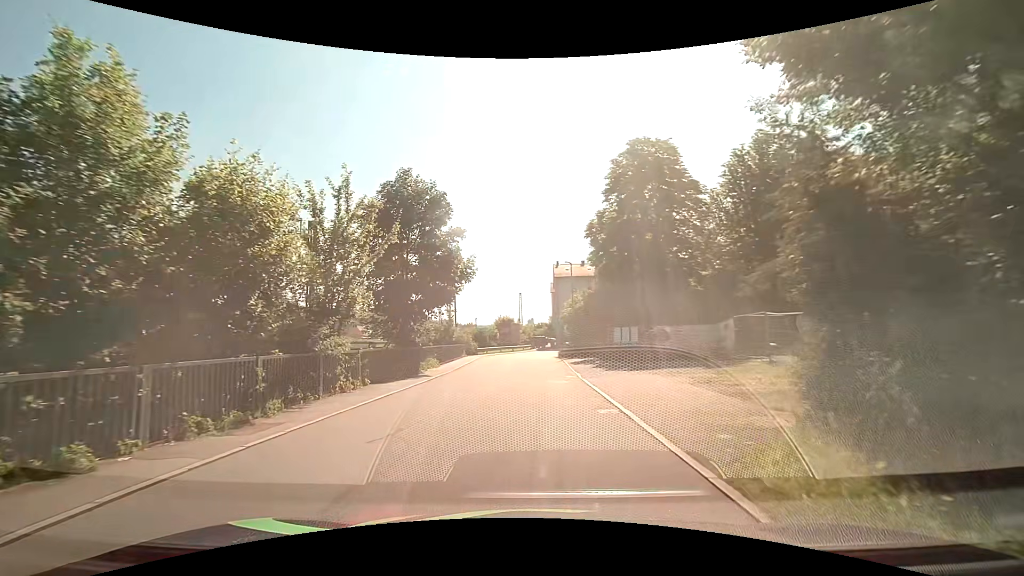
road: residential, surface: asphalt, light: Day
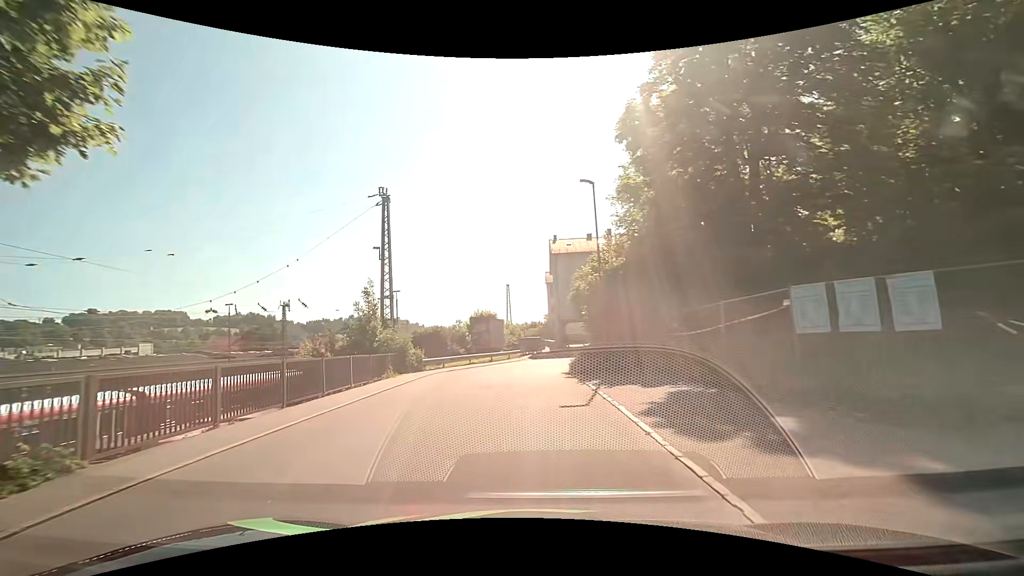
(+0.3, +22.5) m; 0°
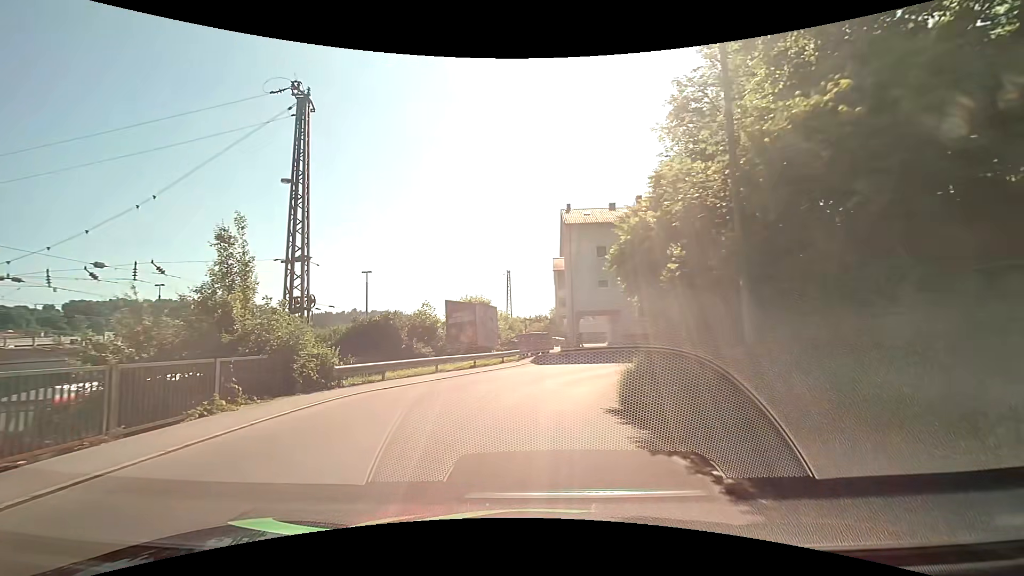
(0.0, +13.4) m; +1°
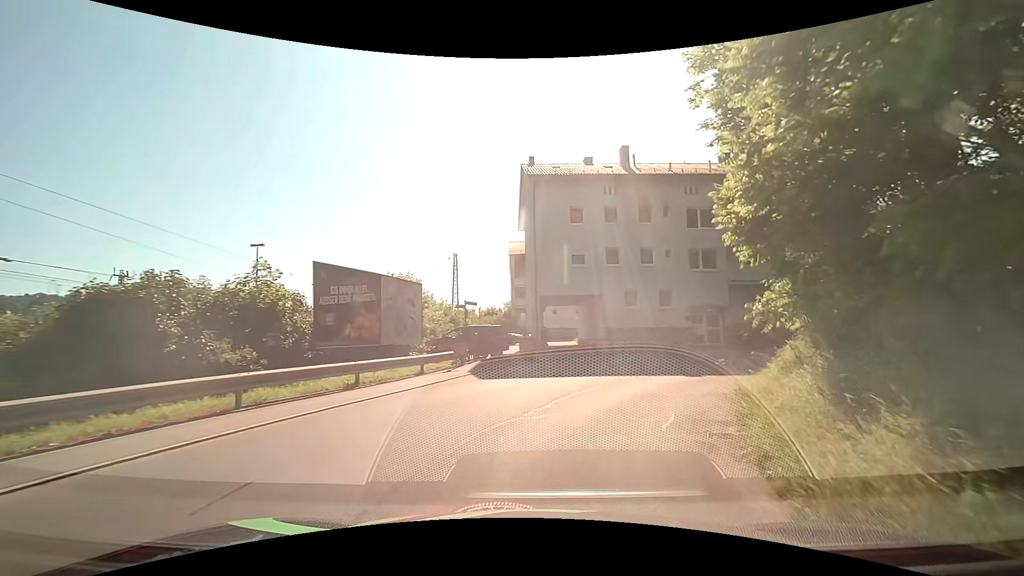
(+0.2, +12.1) m; +4°
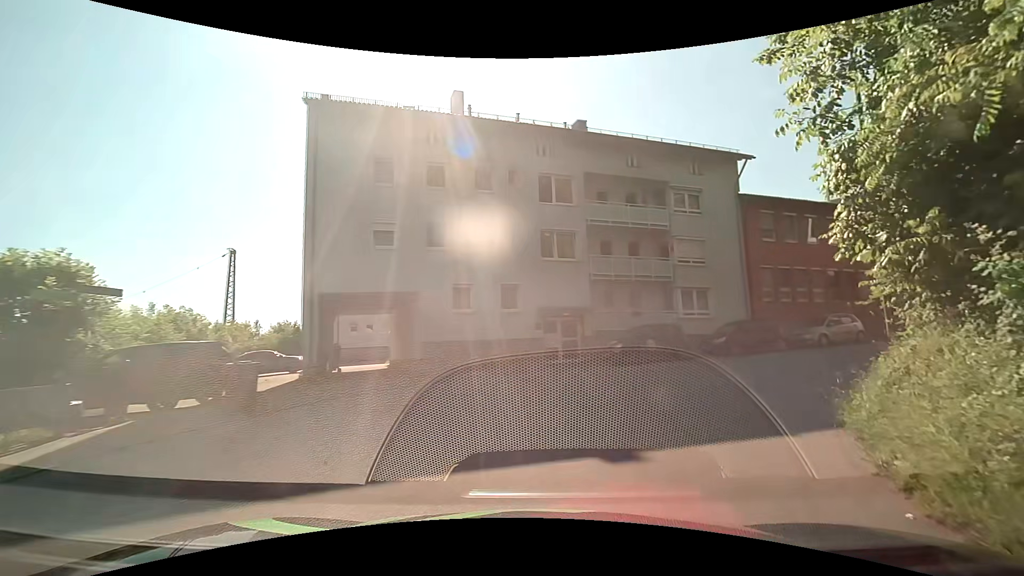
(+1.6, +10.4) m; +18°
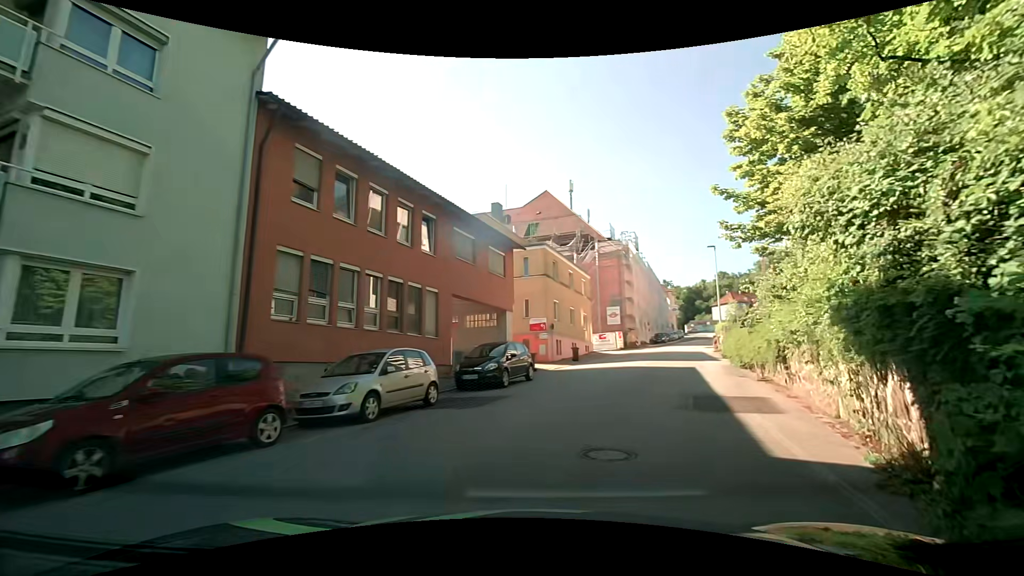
(+6.5, +14.4) m; +50°
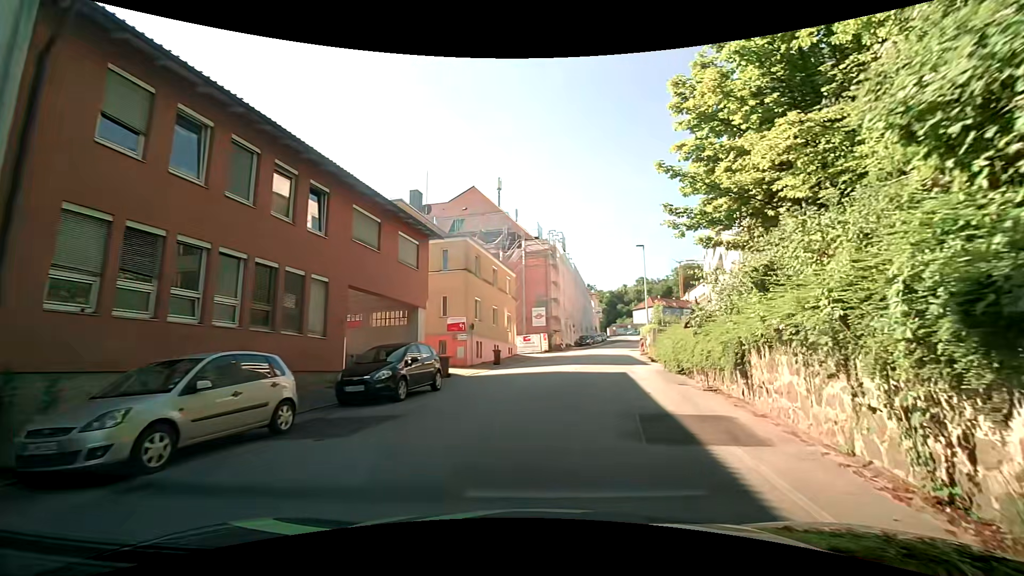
(+0.3, +3.2) m; +7°
(+1, +10) (+3, +20) (+5, +30) (+7, +39) (+9, +49) (+12, +59) (+14, +68) (+17, +78) (+19, +88) (+21, +98) m
